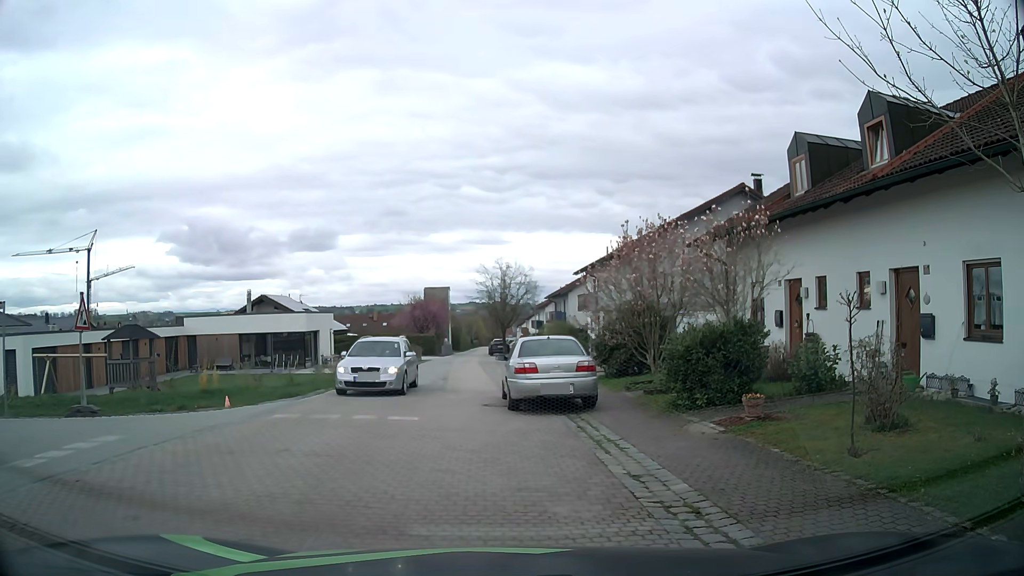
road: residential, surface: asphalt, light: Day
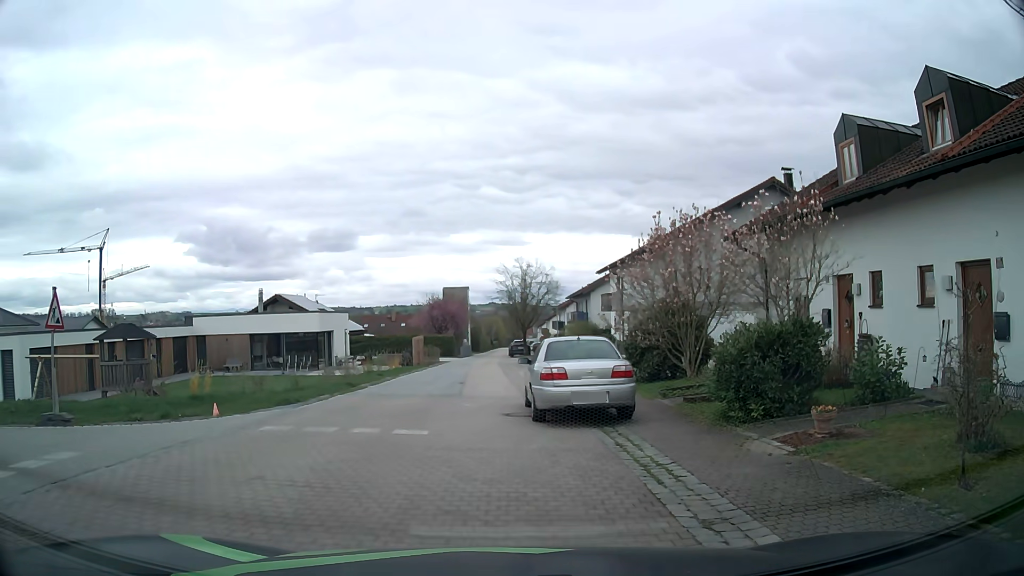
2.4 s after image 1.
(0.0, +1.8) m; -3°
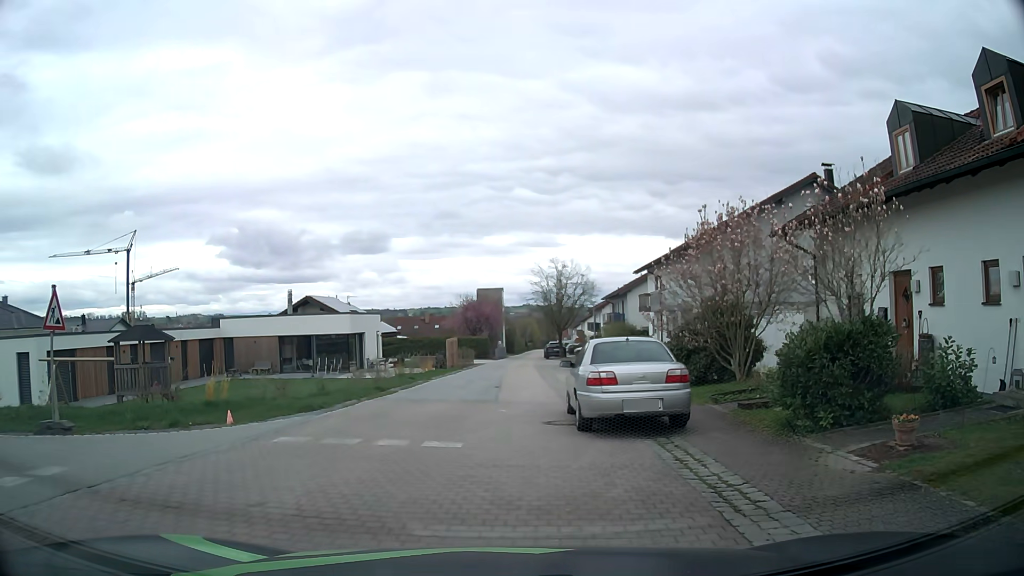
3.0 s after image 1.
(0.0, +1.2) m; -1°
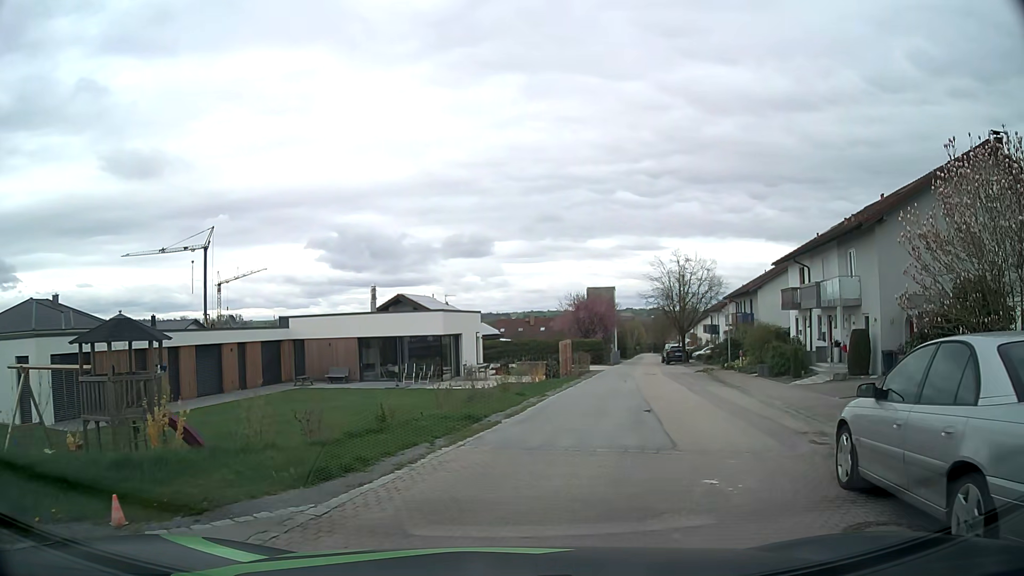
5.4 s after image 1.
(-1.0, +7.3) m; -10°
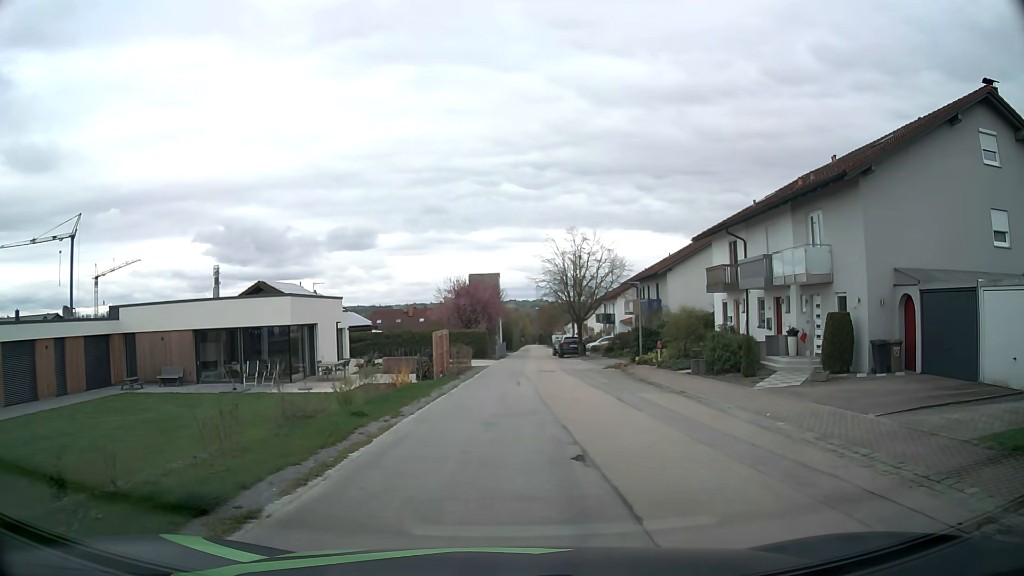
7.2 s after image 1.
(+0.7, +7.1) m; +11°
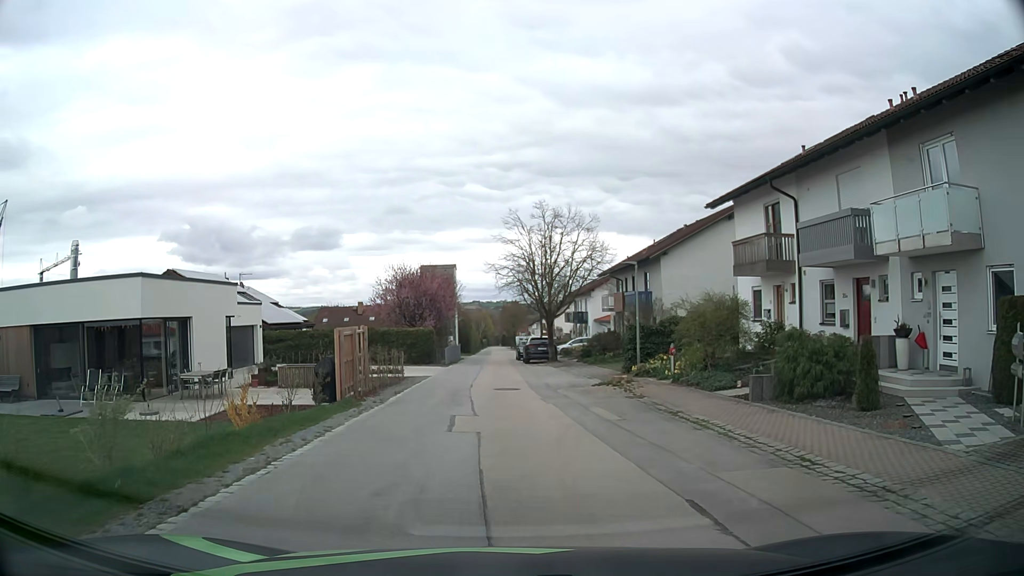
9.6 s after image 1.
(+0.4, +9.8) m; +3°
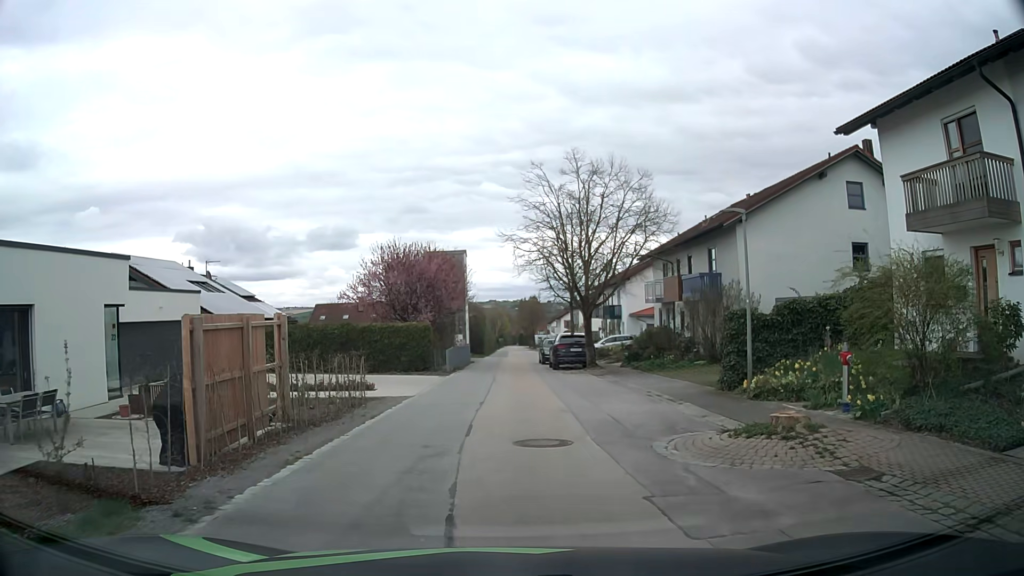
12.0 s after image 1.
(-0.3, +10.2) m; -1°
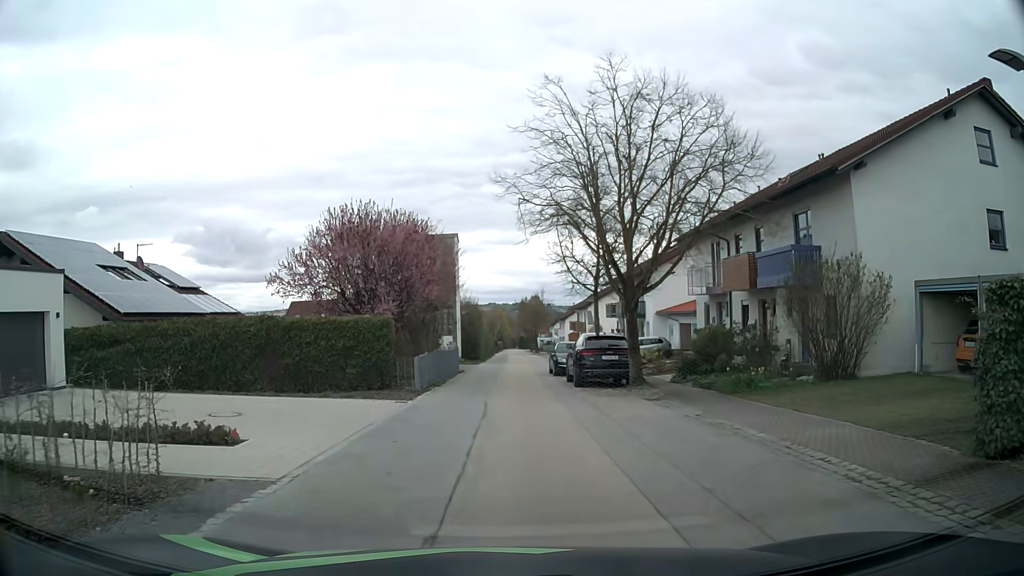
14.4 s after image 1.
(-0.1, +10.1) m; 0°
(0, +10) (0, +20) (-1, +30) (-1, +40) (0, +50) (0, +60) (0, +70) (0, +80) (0, +90) (0, +100) m
